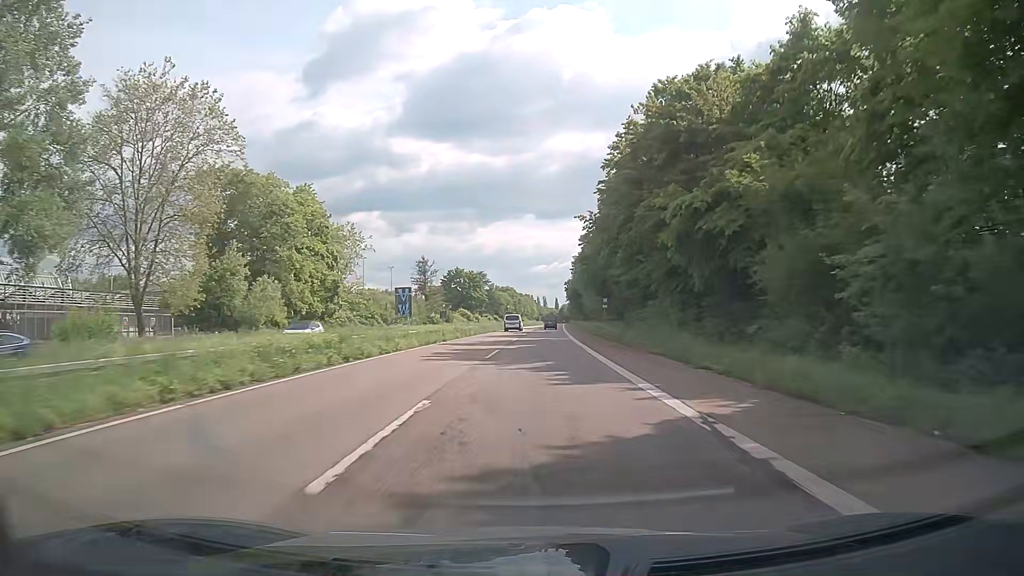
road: trunk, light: Day
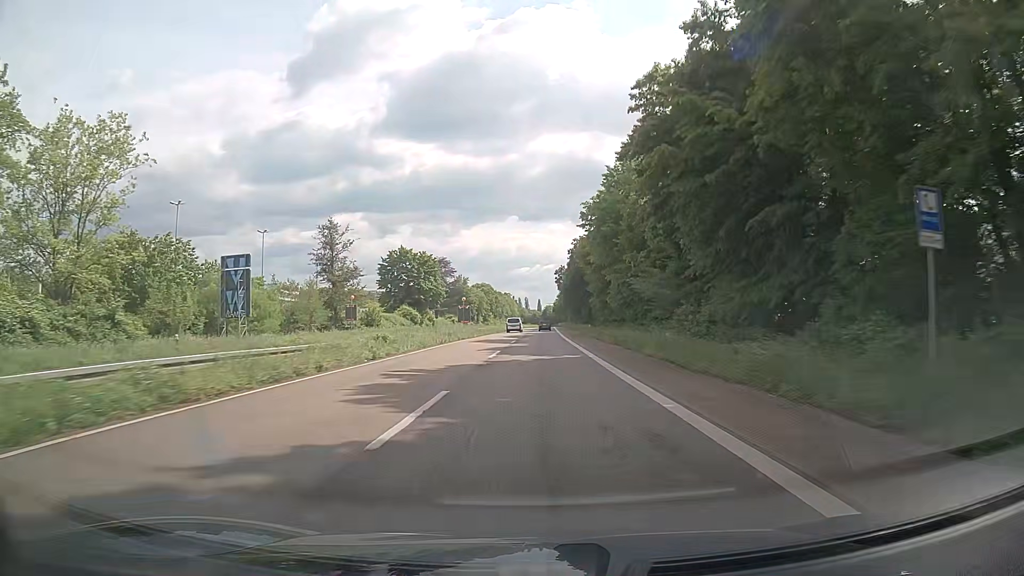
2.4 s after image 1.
(+1.1, +52.2) m; +2°
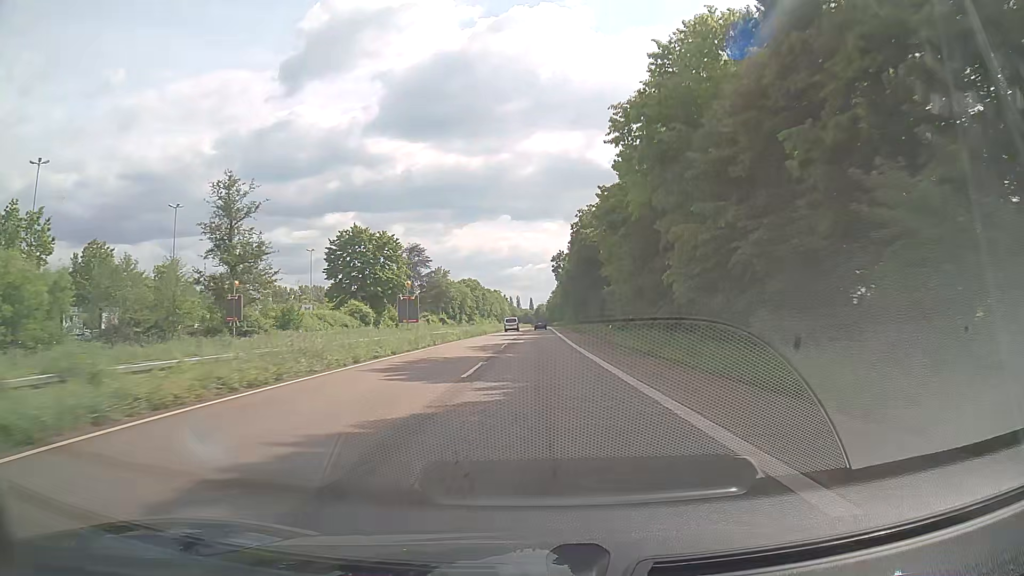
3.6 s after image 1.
(+0.1, +26.9) m; +1°
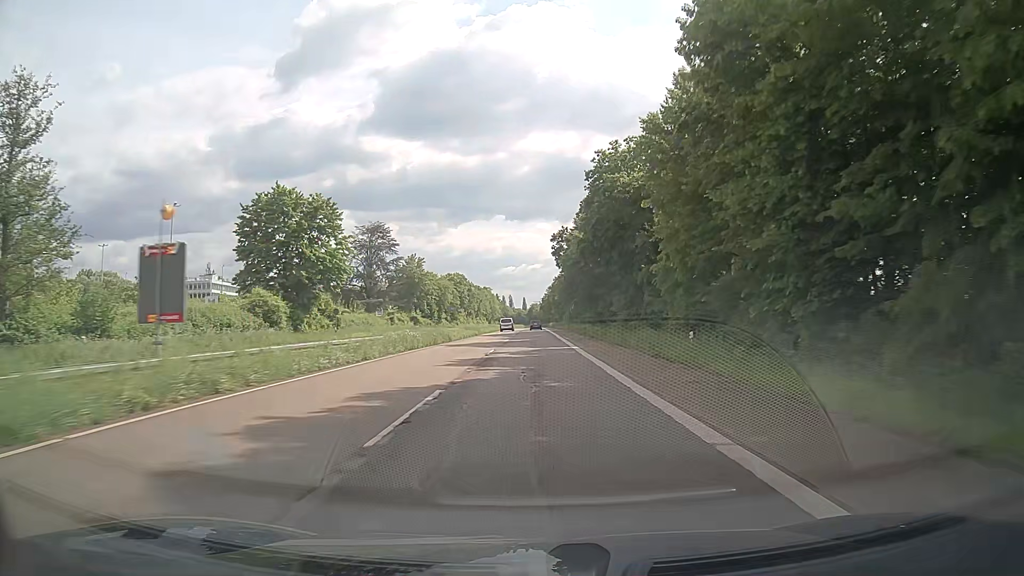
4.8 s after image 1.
(0.0, +27.4) m; 0°
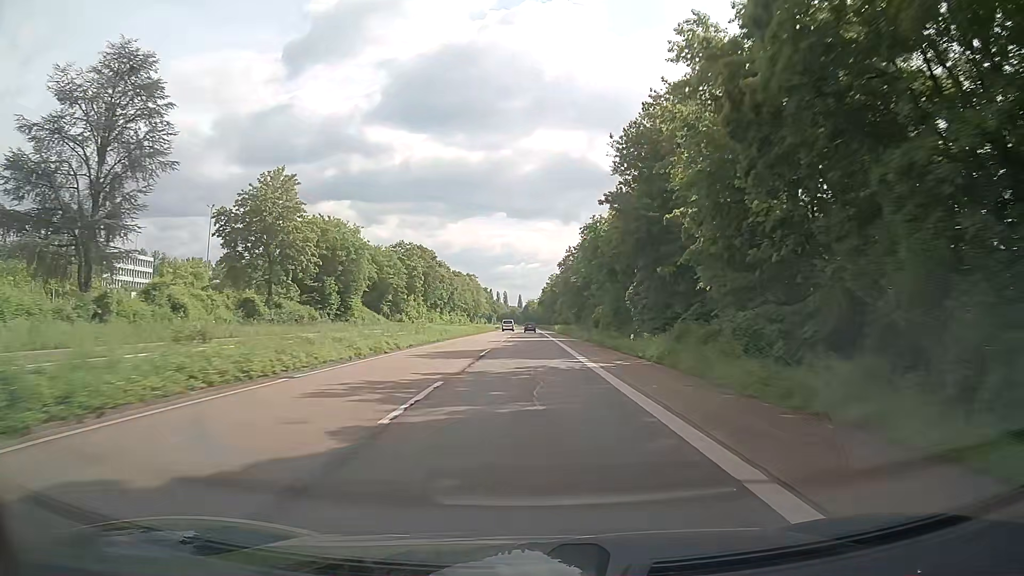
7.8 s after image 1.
(+0.9, +70.6) m; +1°
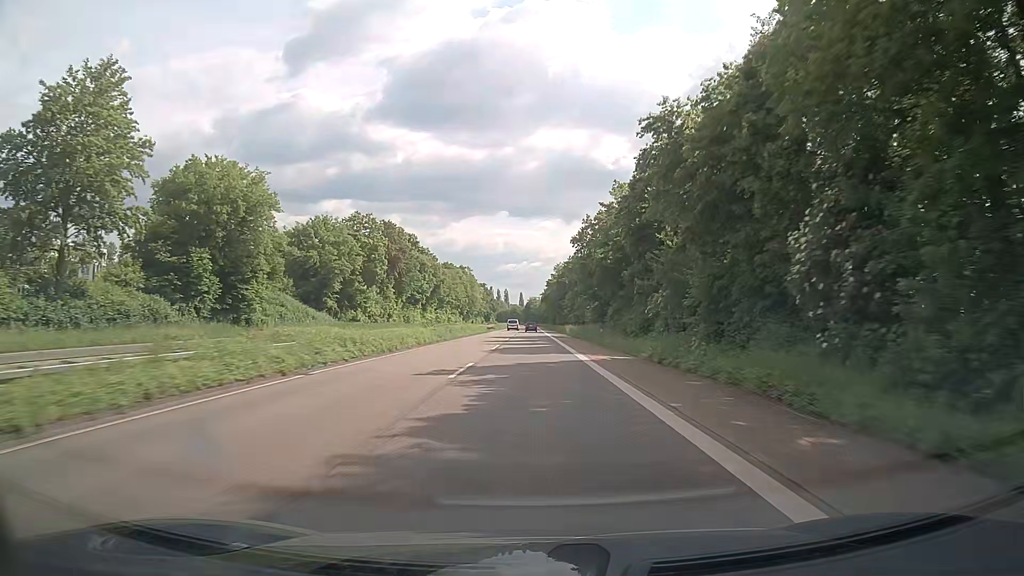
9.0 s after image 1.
(0.0, +28.9) m; 0°
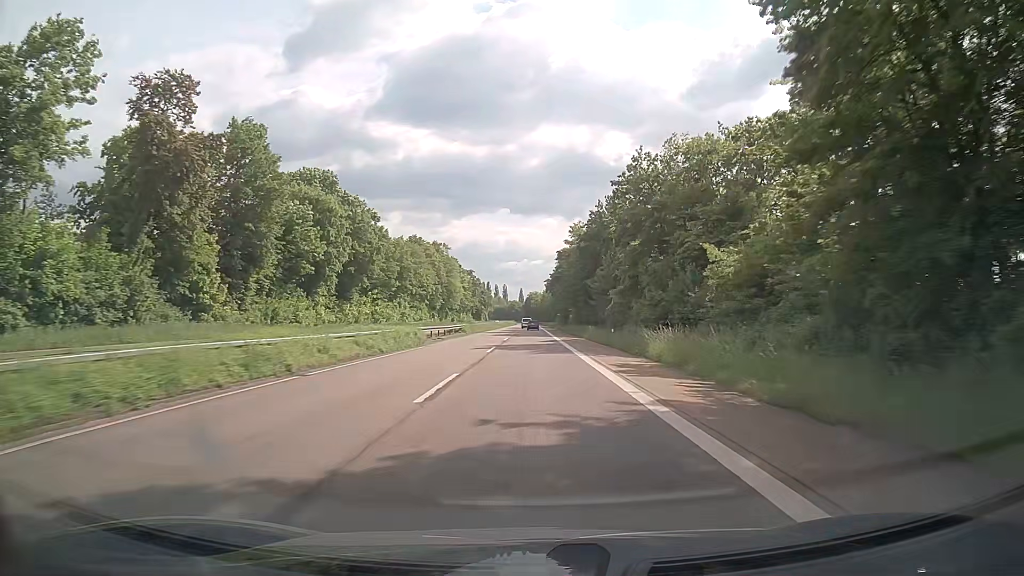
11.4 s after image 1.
(-0.1, +59.0) m; 0°
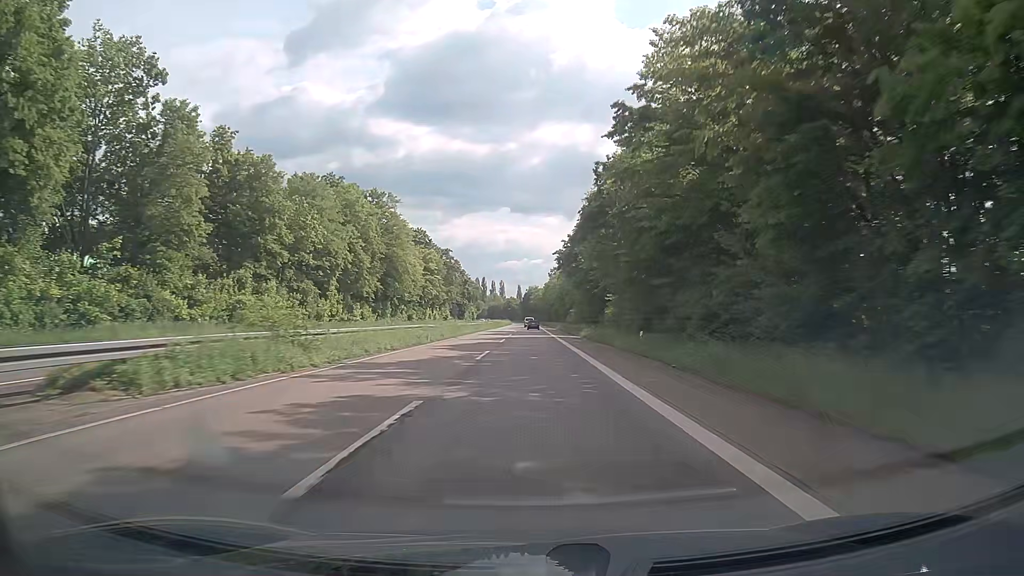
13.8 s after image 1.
(0.0, +60.3) m; 0°
(0, +10) (0, +20) (0, +30) (0, +40) (0, +50) (0, +60) (0, +70) (0, +80) (0, +90) (0, +100) m
